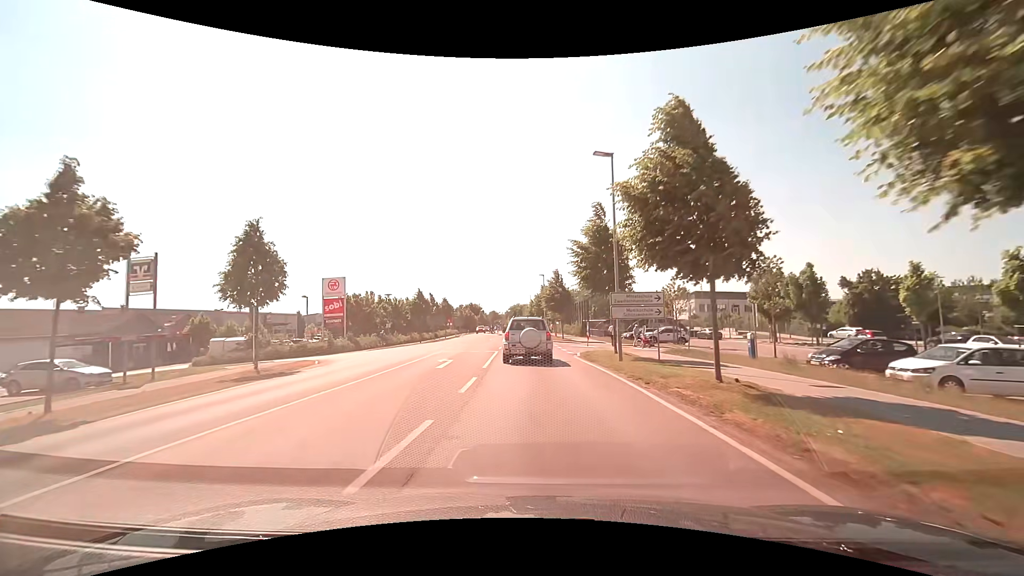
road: tertiary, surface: asphalt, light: Day
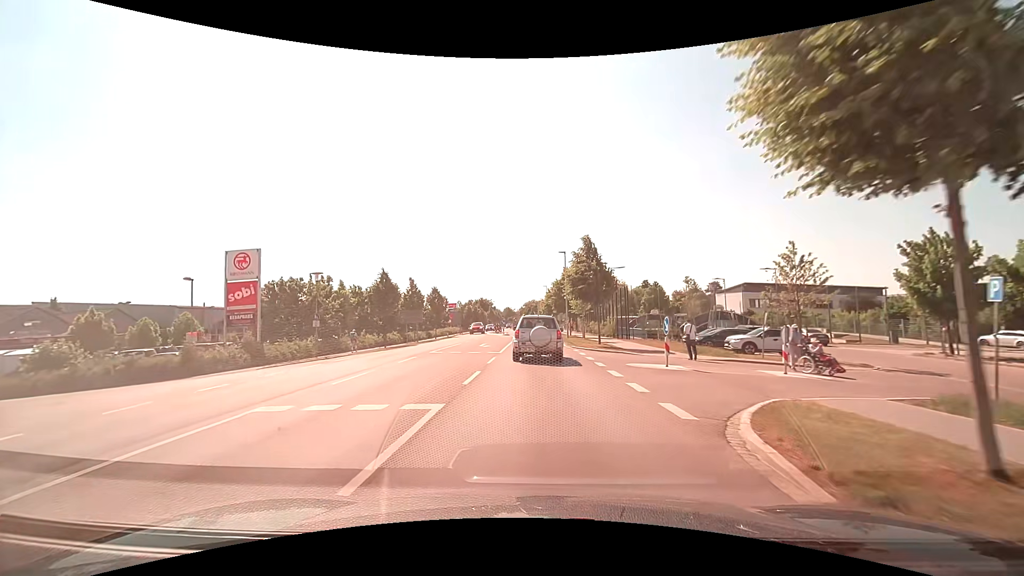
(-0.4, +18.4) m; -2°
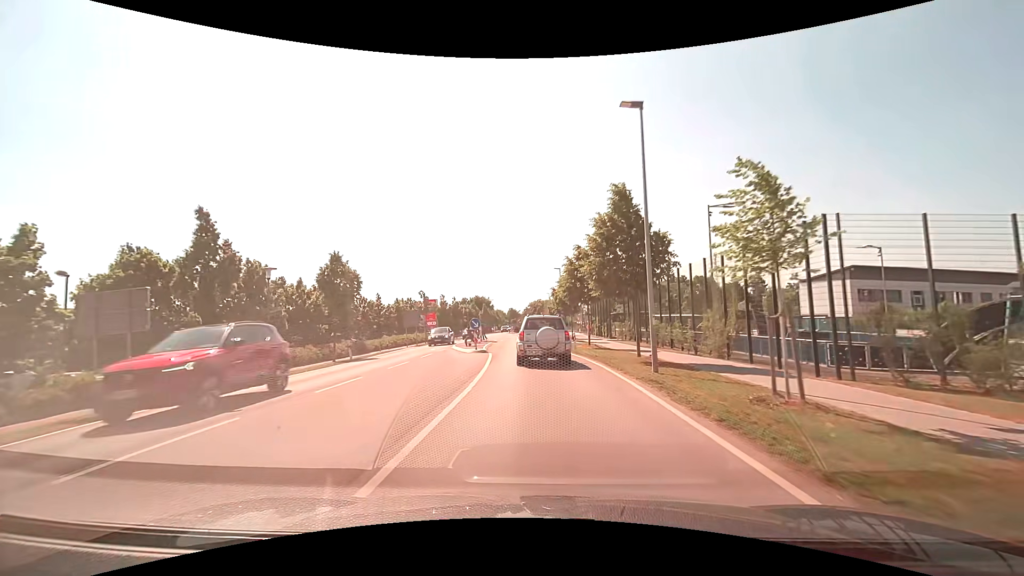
(-0.4, +31.6) m; -1°
(0, +10) (0, +20) (0, +30) (-1, +40) (-1, +50) (-1, +60) (-1, +70) (-1, +80) (-1, +90) (-1, +100) m
